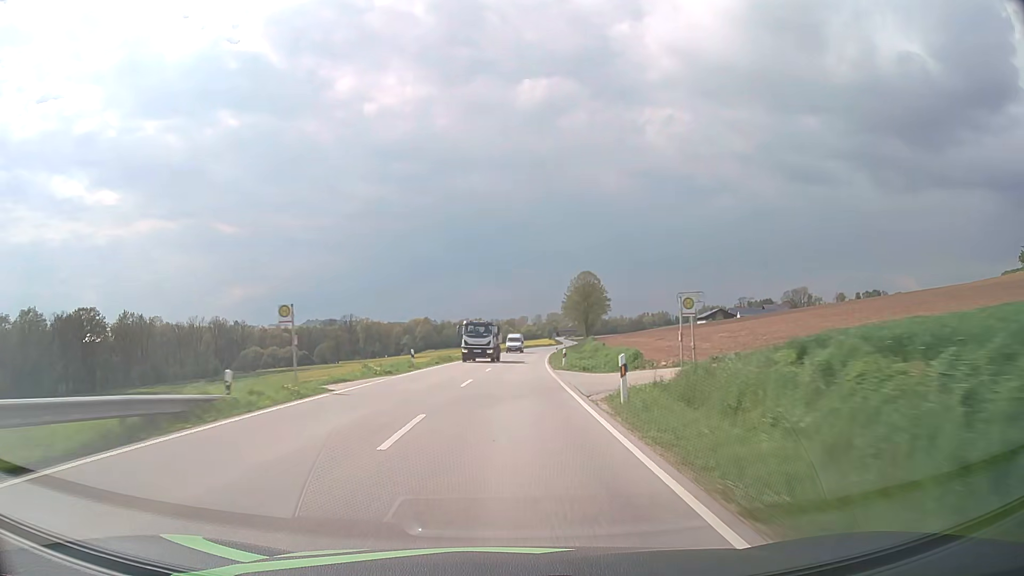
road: secondary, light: Day
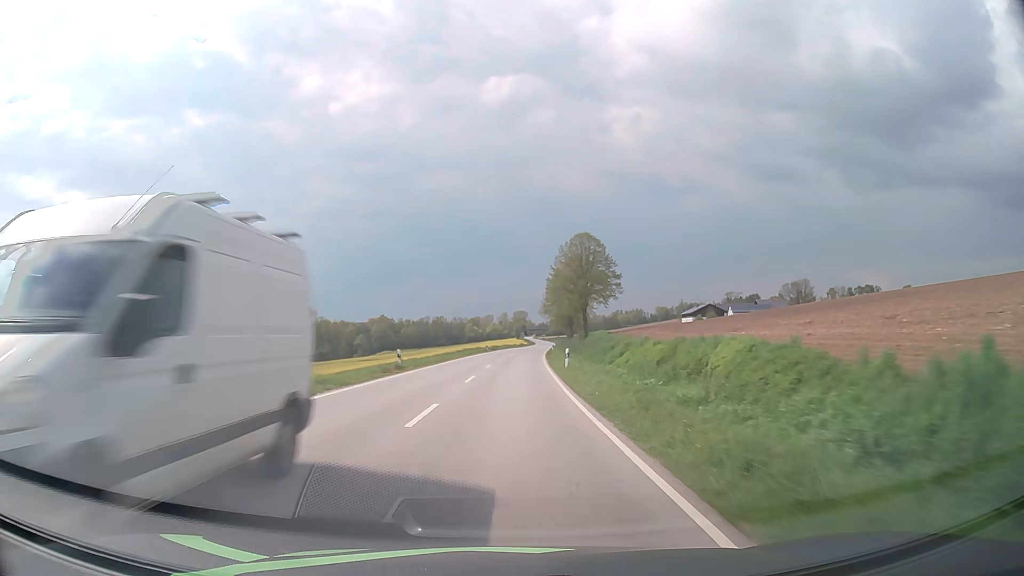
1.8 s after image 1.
(+1.3, +45.4) m; +3°
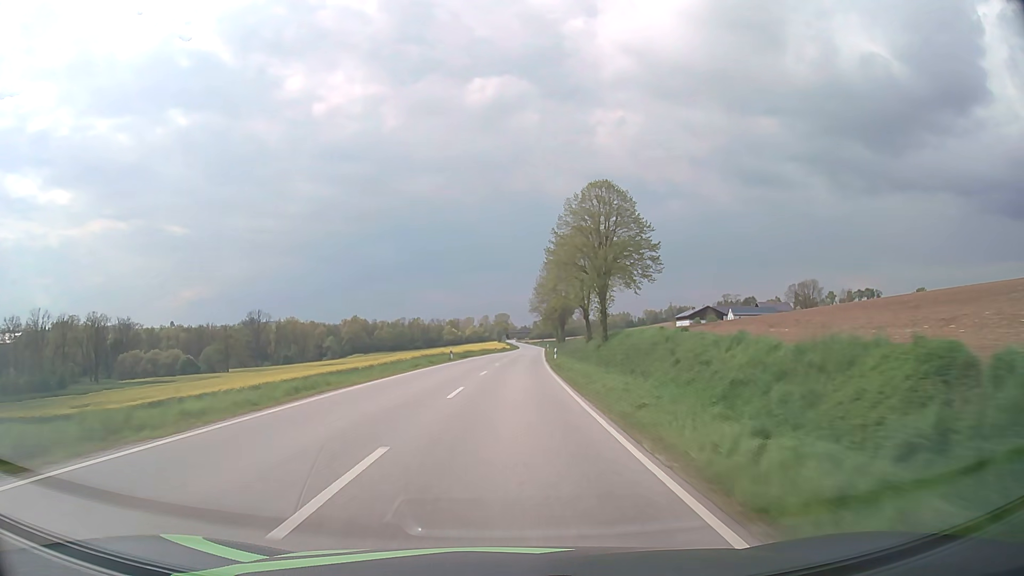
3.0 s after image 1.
(+0.4, +30.3) m; +1°
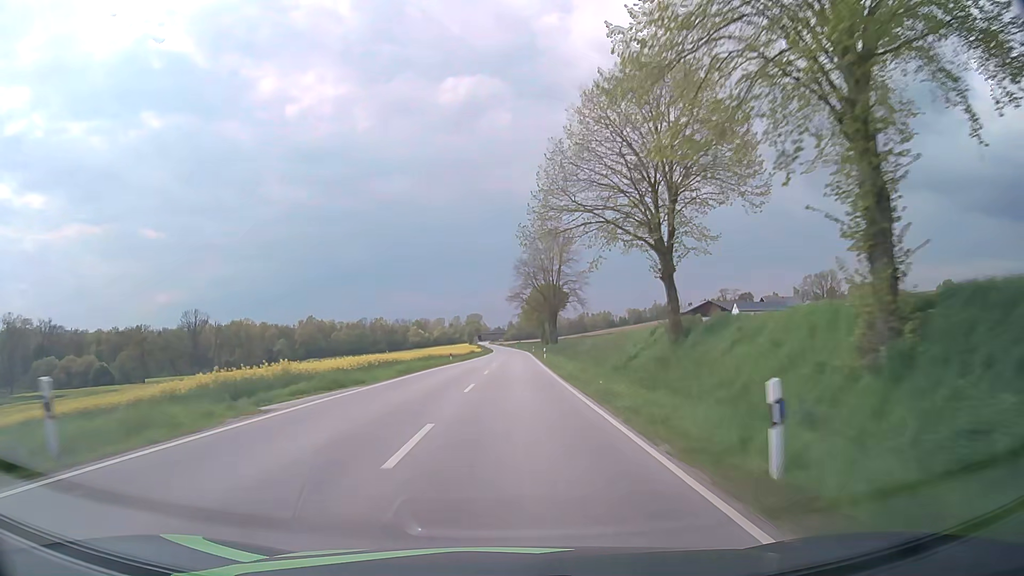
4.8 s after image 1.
(+0.9, +45.3) m; +2°
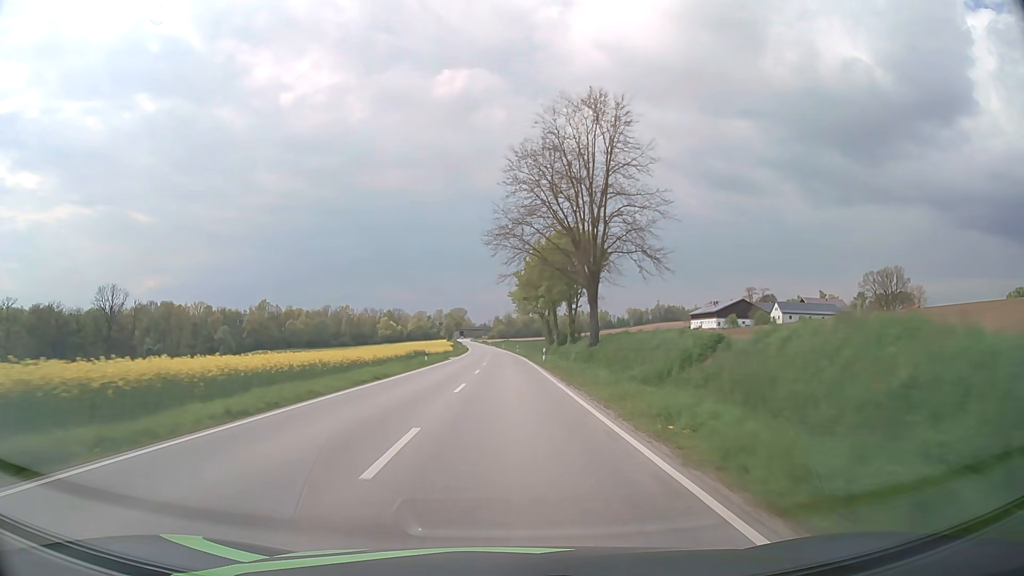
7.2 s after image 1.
(+0.9, +60.6) m; +1°
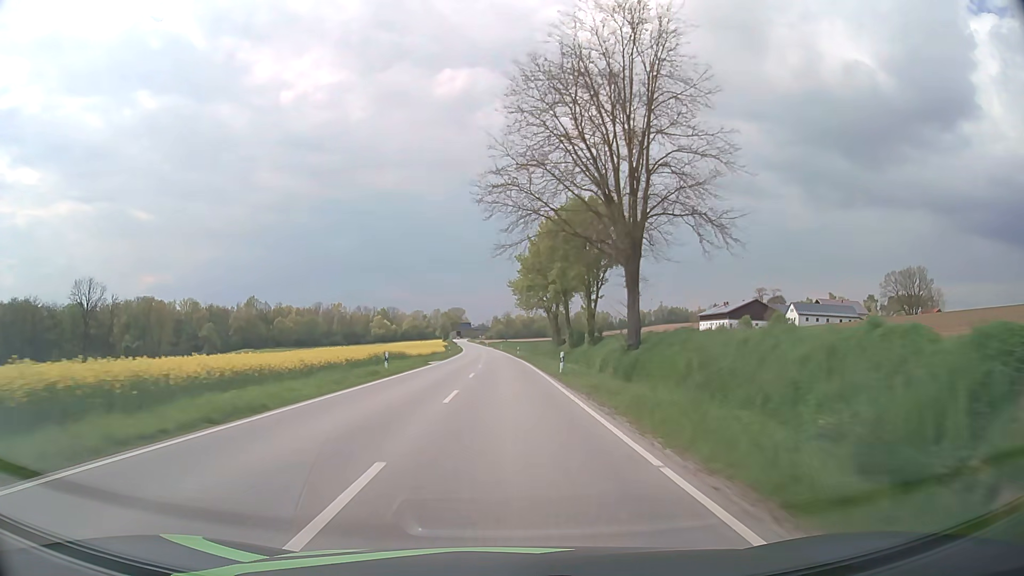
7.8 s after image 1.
(0.0, +15.1) m; 0°
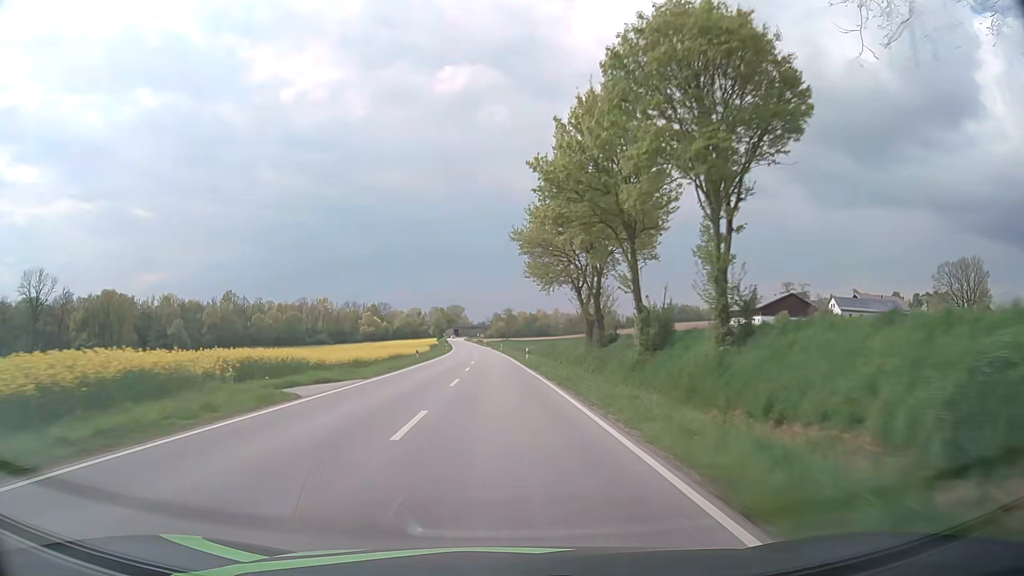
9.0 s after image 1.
(+0.1, +30.3) m; 0°
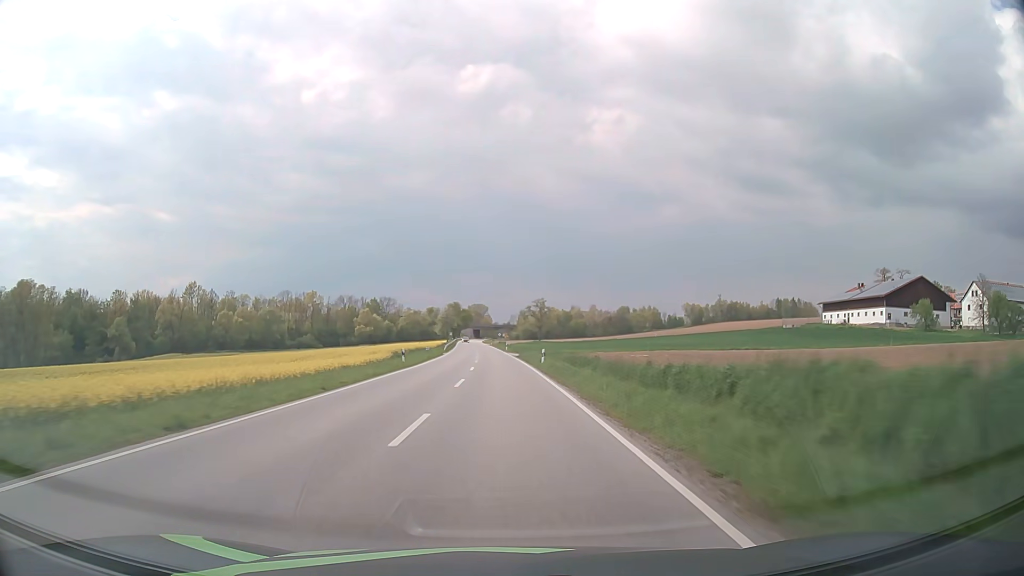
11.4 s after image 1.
(-1.0, +60.6) m; -2°
(0, +10) (0, +20) (0, +30) (0, +40) (-1, +50) (-1, +60) (-1, +70) (-2, +80) (-2, +90) (-3, +100) m
